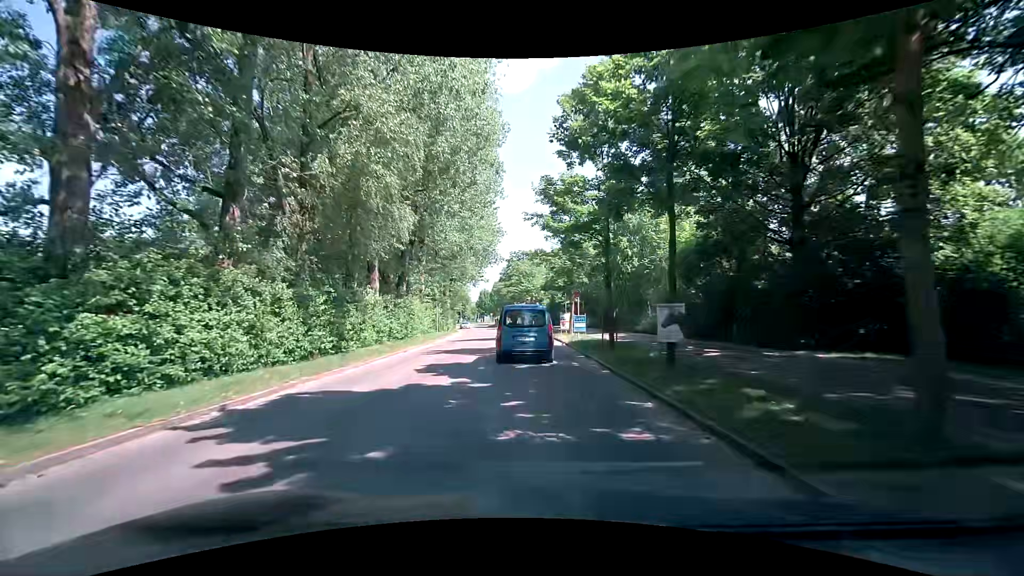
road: tertiary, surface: asphalt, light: Day
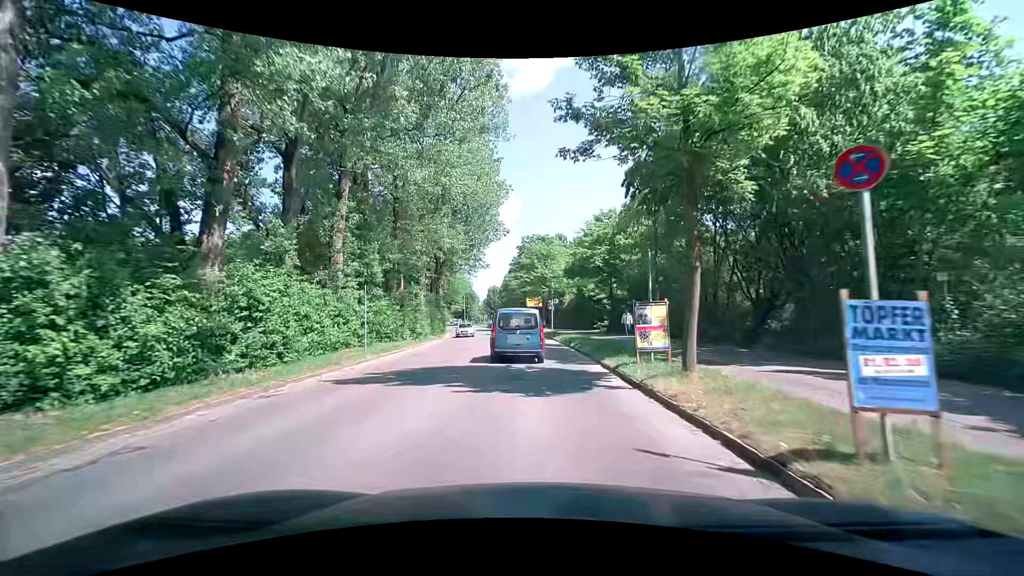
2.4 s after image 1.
(-1.0, +22.5) m; -2°
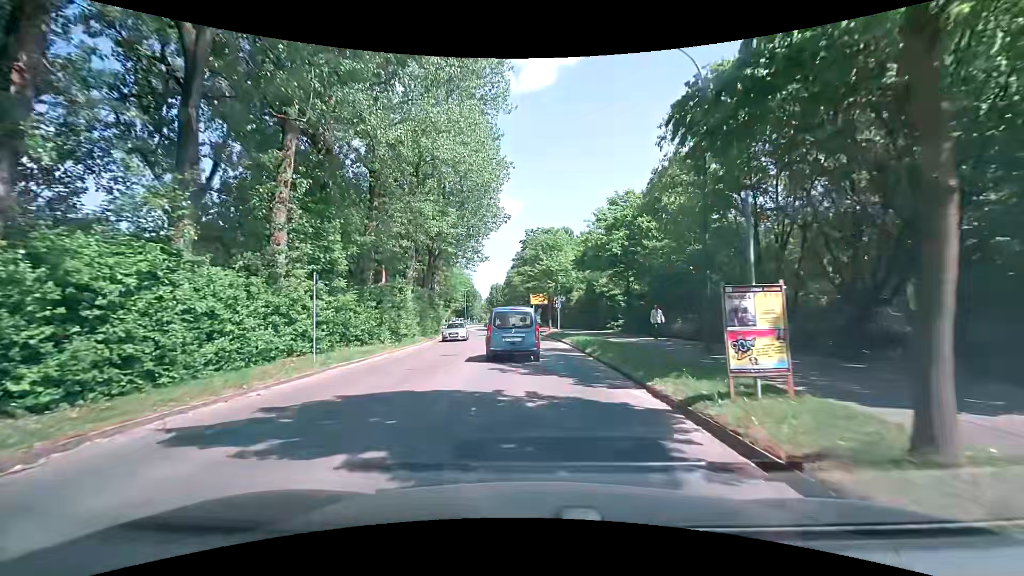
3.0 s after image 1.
(-0.1, +5.8) m; 0°
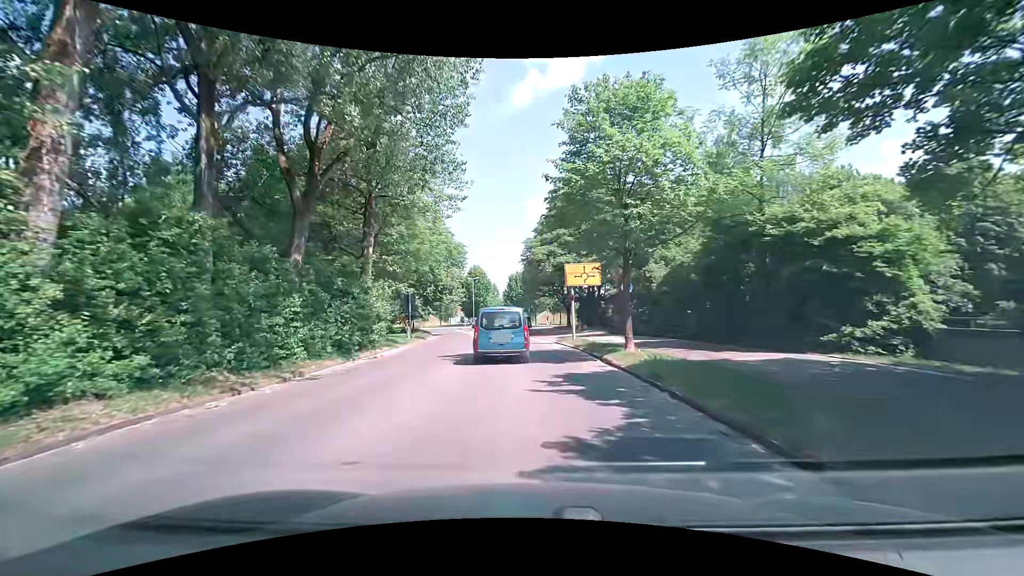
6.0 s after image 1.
(-1.7, +29.7) m; -4°
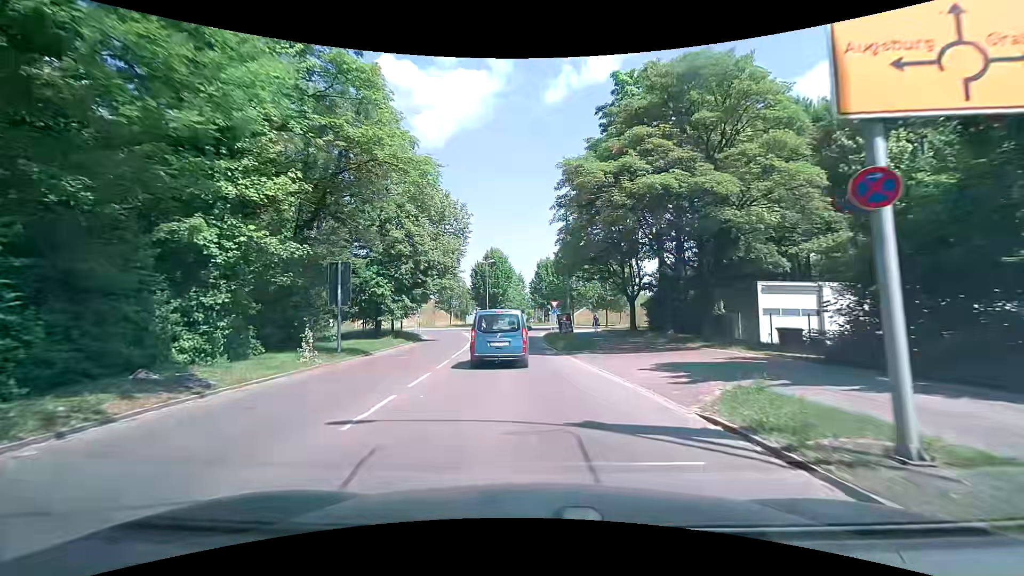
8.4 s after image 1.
(-1.1, +23.7) m; -5°
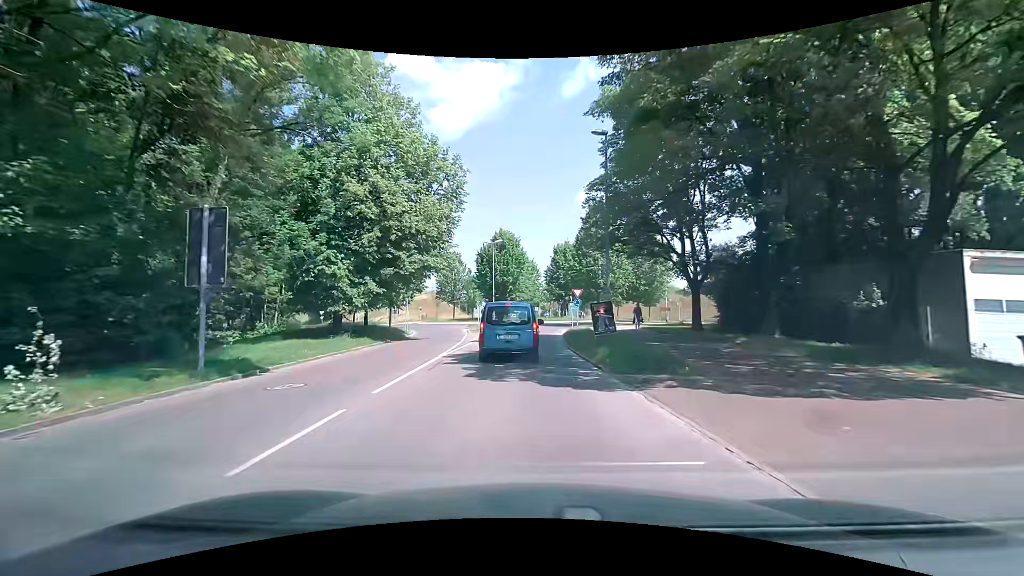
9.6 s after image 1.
(-0.1, +11.3) m; -2°
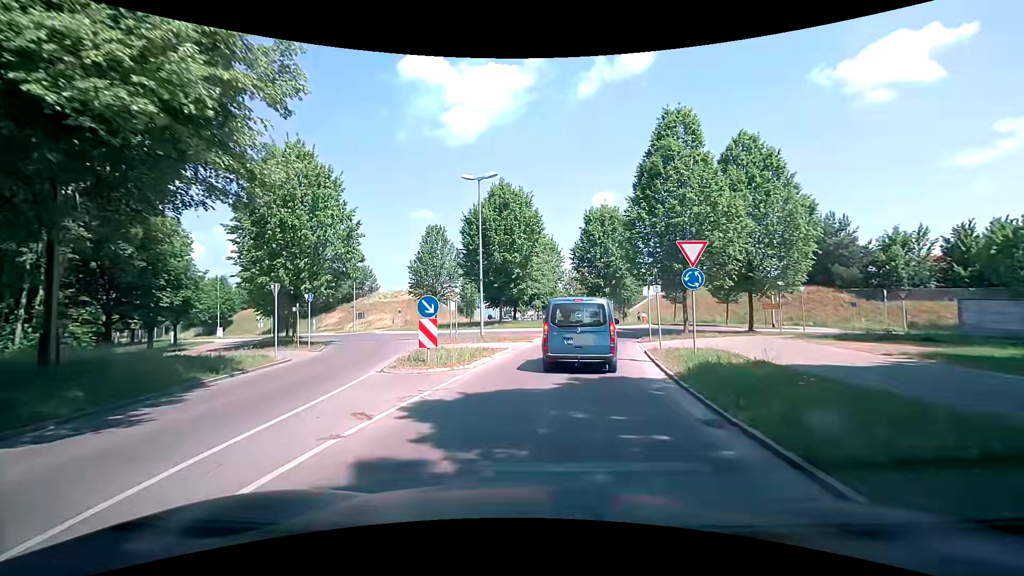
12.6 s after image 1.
(-0.4, +24.6) m; -2°
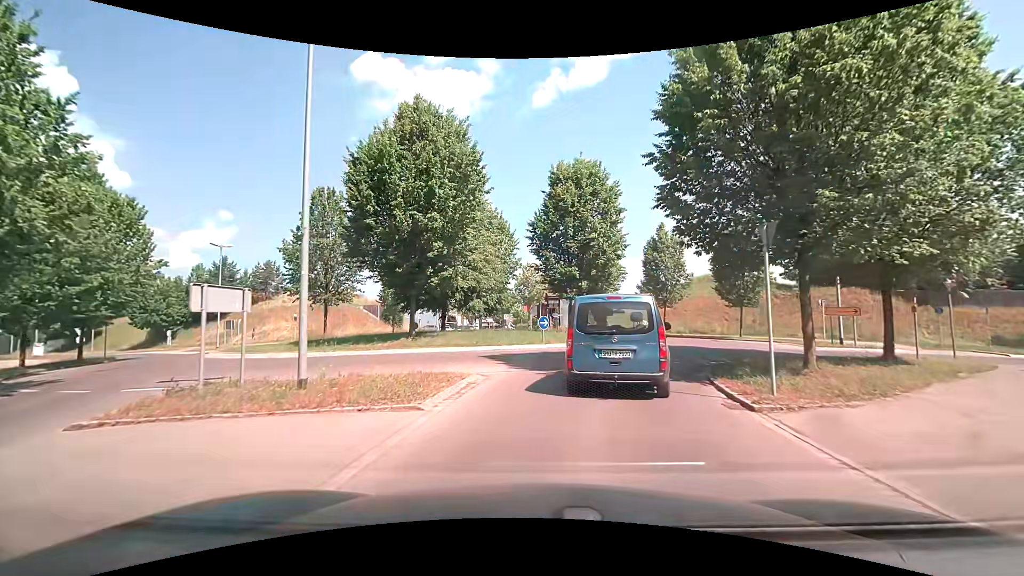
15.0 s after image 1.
(+0.8, +16.1) m; +6°
(+1, +10) (+5, +19) (+10, +28) (+11, +38) (+6, +46) (-3, +49) (-13, +49) (-23, +49) (-33, +51) (-42, +55) m
